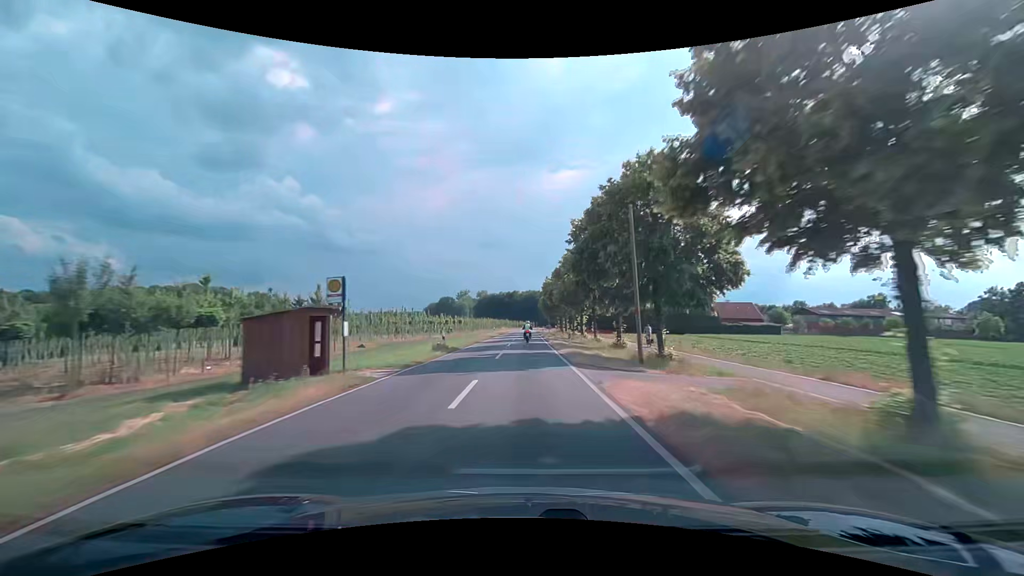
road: secondary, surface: asphalt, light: Day
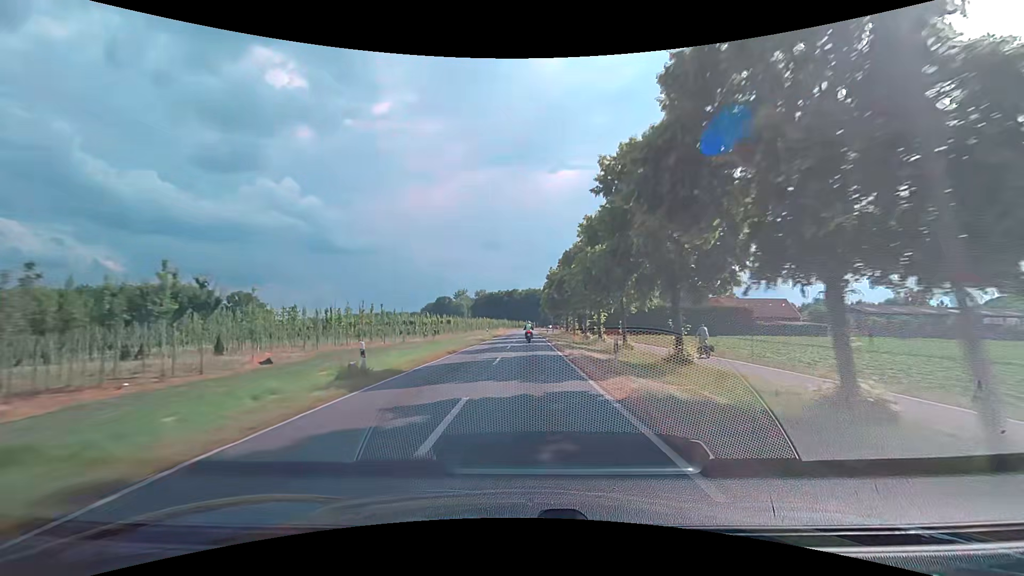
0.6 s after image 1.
(0.0, +14.7) m; 0°
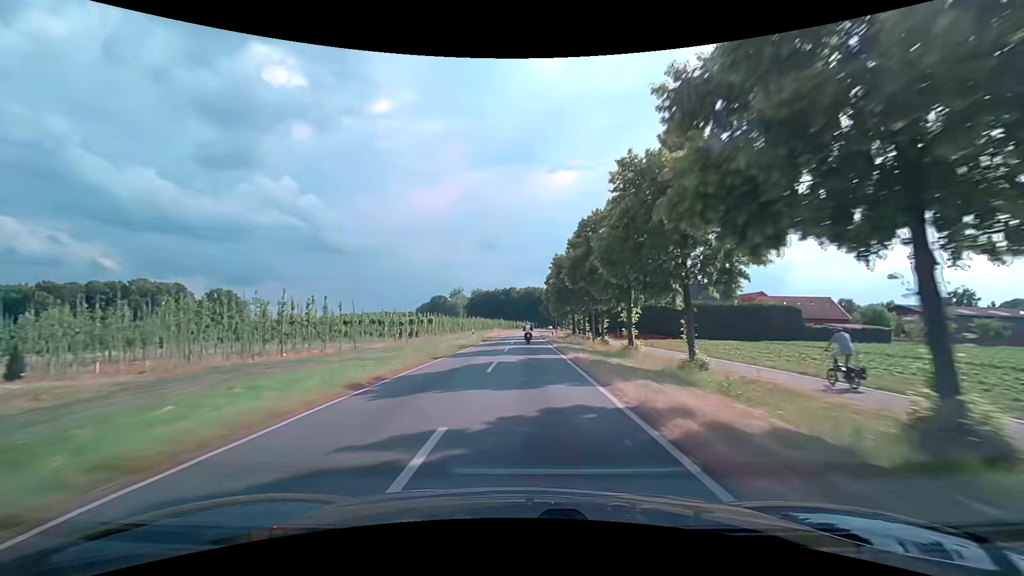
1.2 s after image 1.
(0.0, +14.7) m; 0°
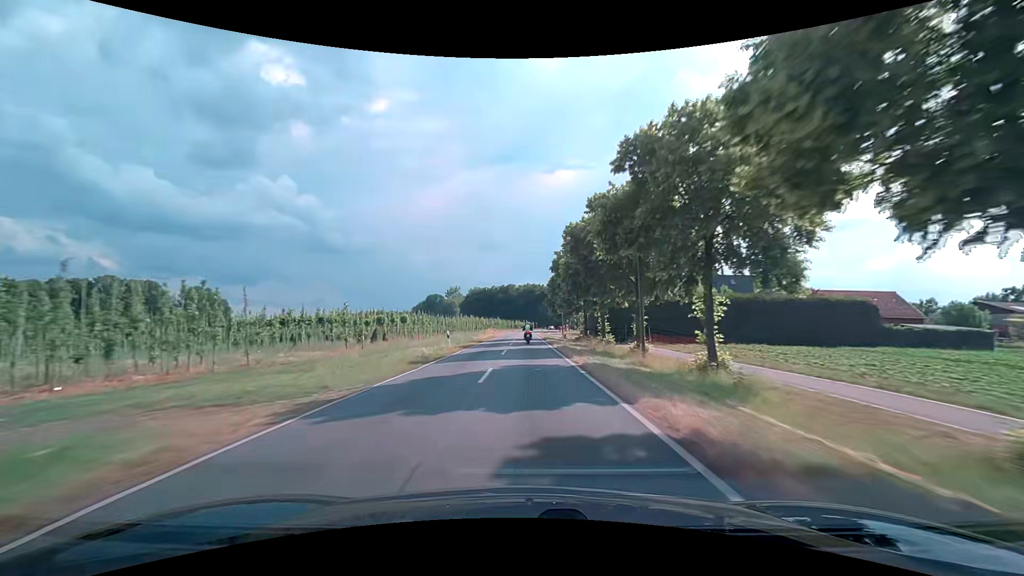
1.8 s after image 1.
(+0.1, +14.7) m; 0°
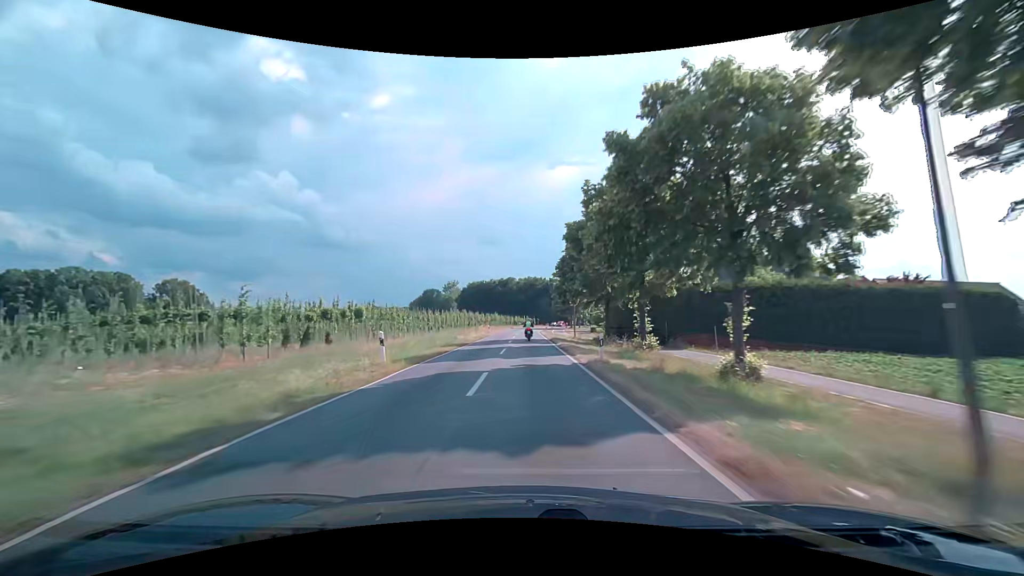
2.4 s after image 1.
(0.0, +14.6) m; 0°
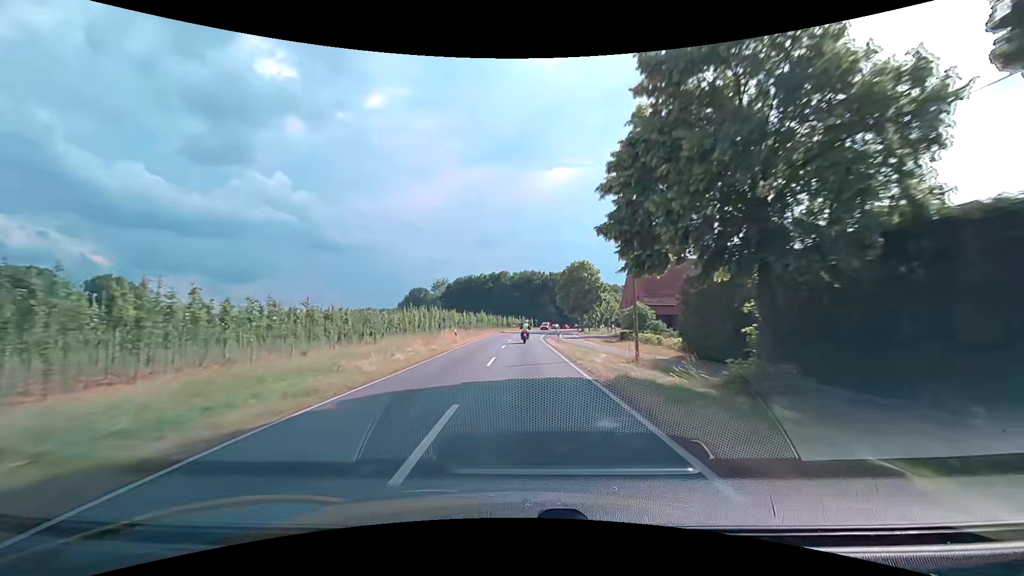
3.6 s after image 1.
(+0.1, +28.6) m; 0°
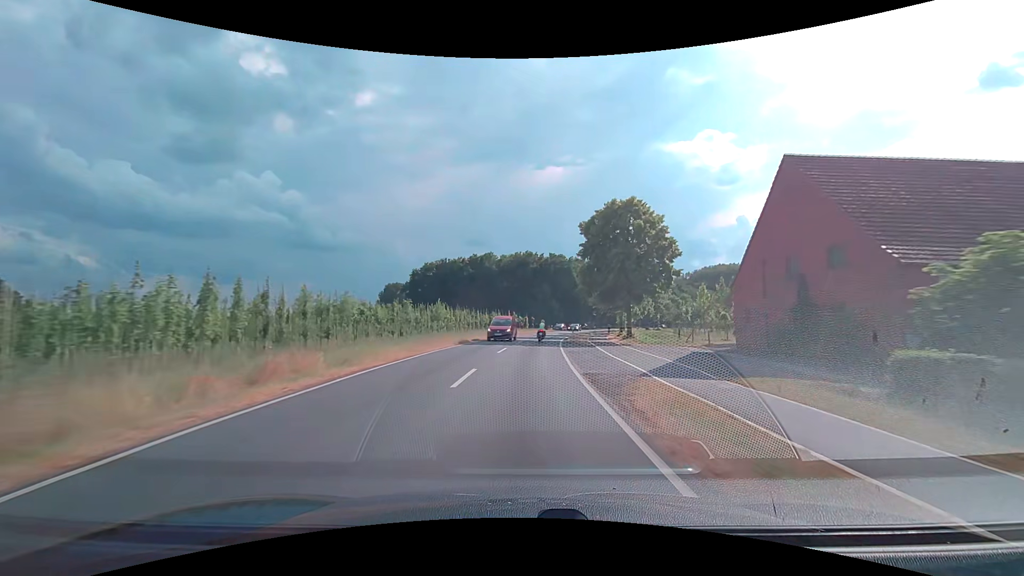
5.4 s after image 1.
(+0.4, +41.7) m; +1°
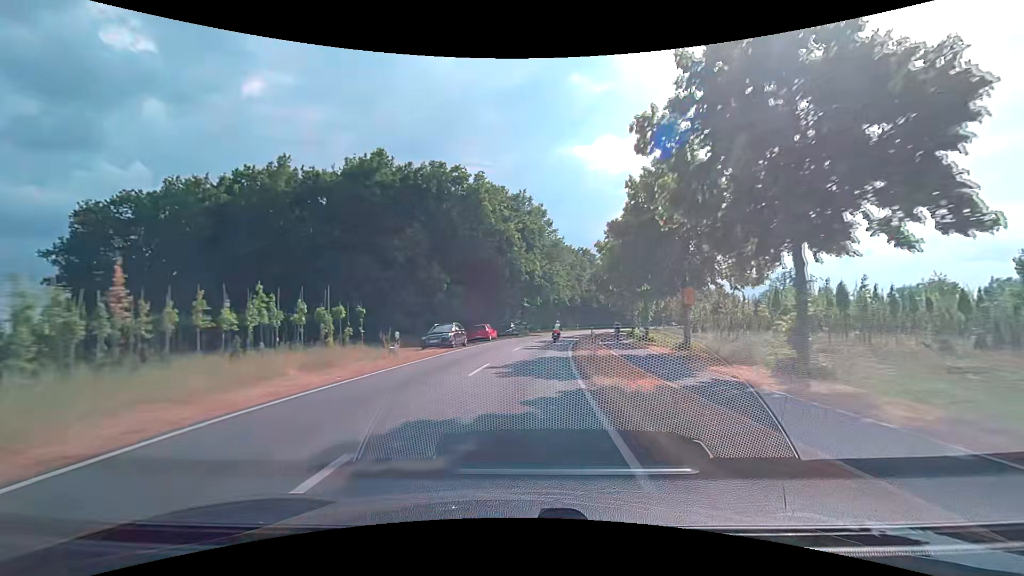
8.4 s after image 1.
(+5.6, +67.9) m; +10°
(0, +10) (+1, +20) (+1, +30) (+3, +40) (+4, +50) (+6, +60) (+8, +69) (+10, +79) (+13, +89) (+17, +98) m
